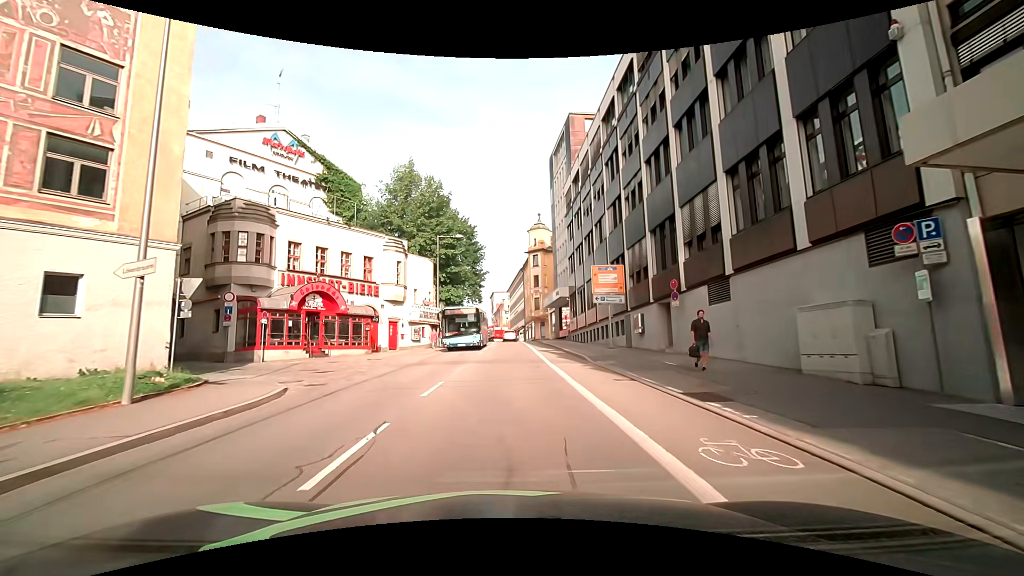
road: tertiary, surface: asphalt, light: Day
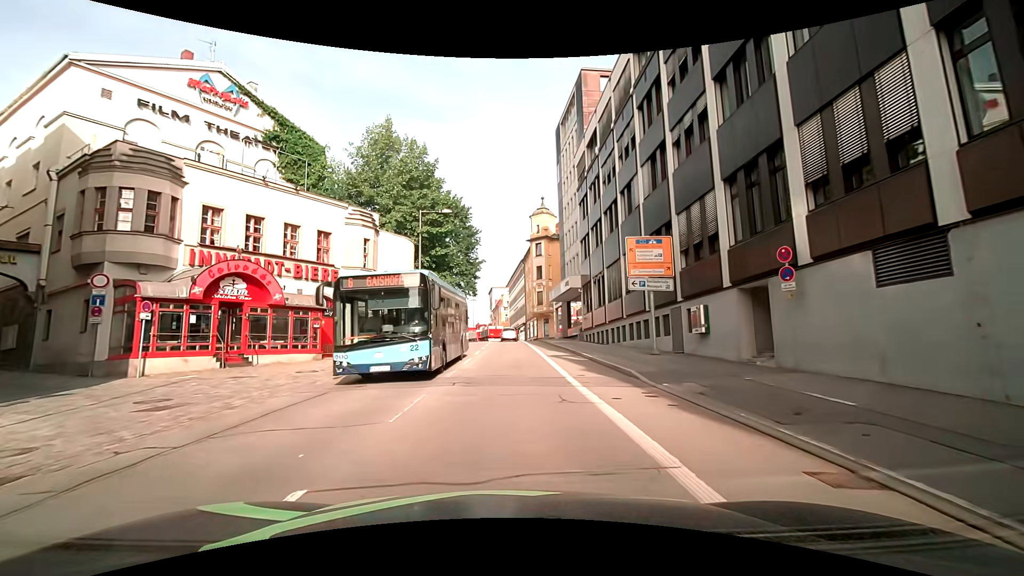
(+0.1, +8.9) m; +2°
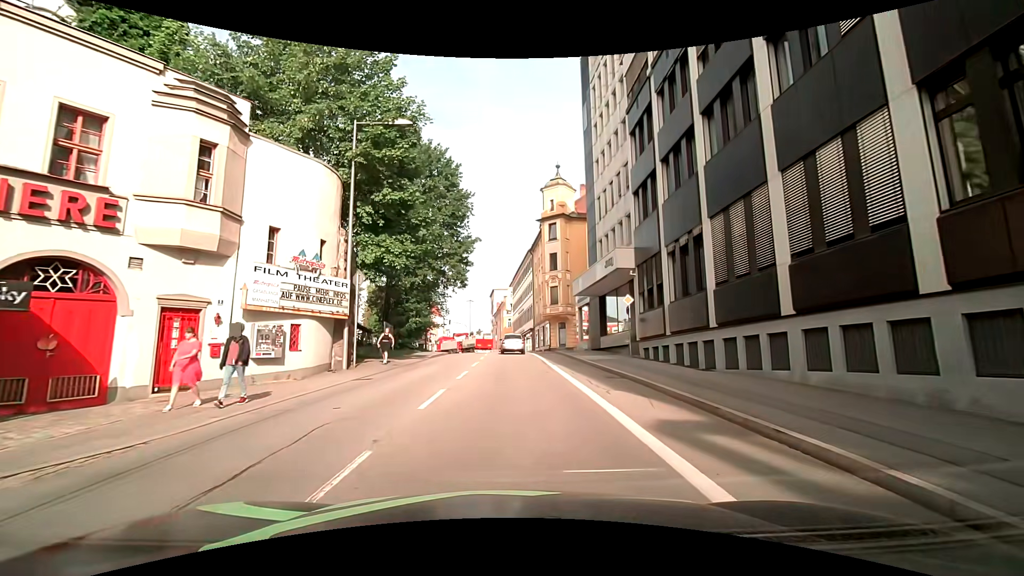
(-0.1, +16.7) m; +1°
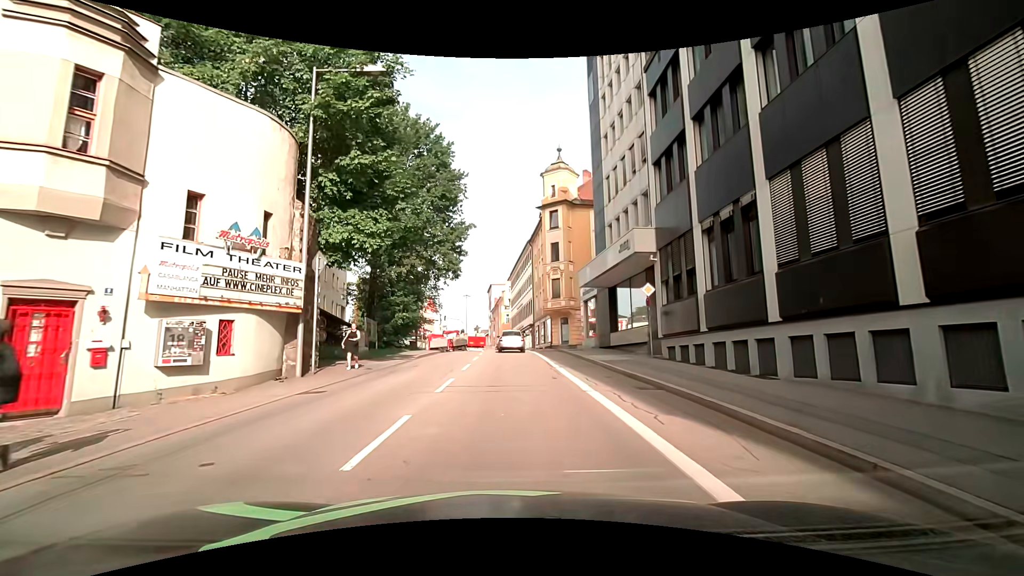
(0.0, +3.9) m; -1°
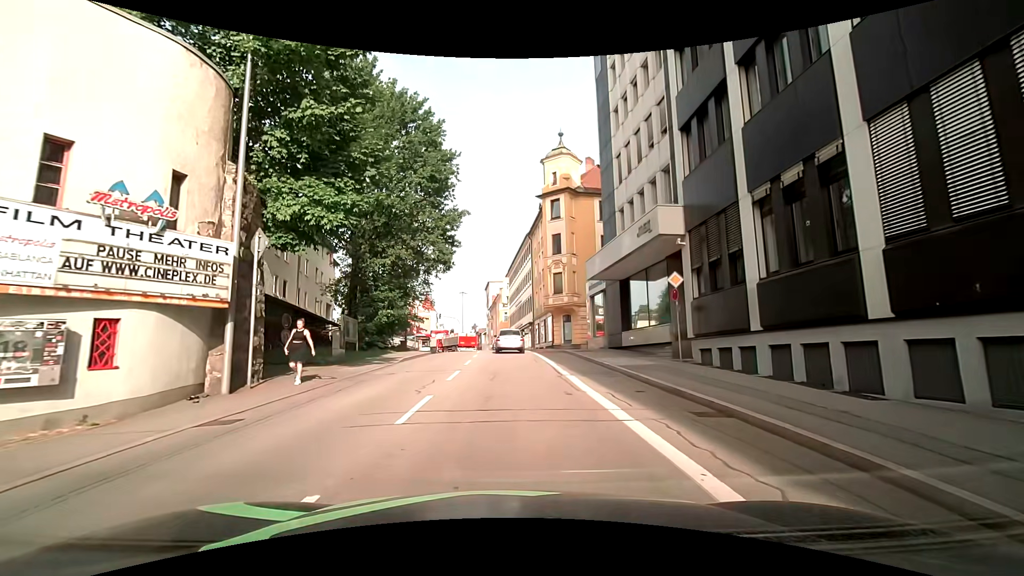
(-0.1, +3.6) m; +2°
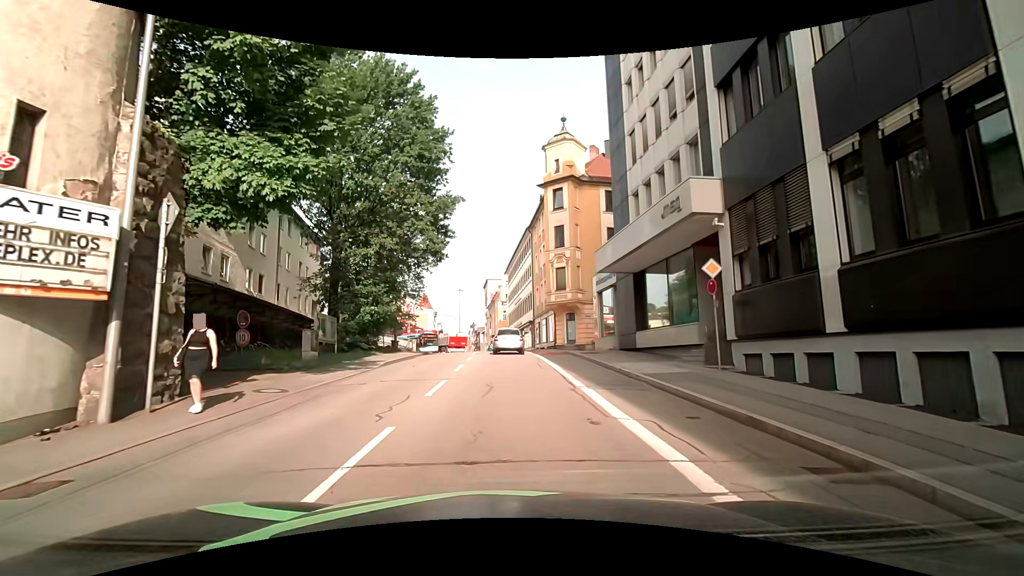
(-0.1, +3.1) m; -2°
